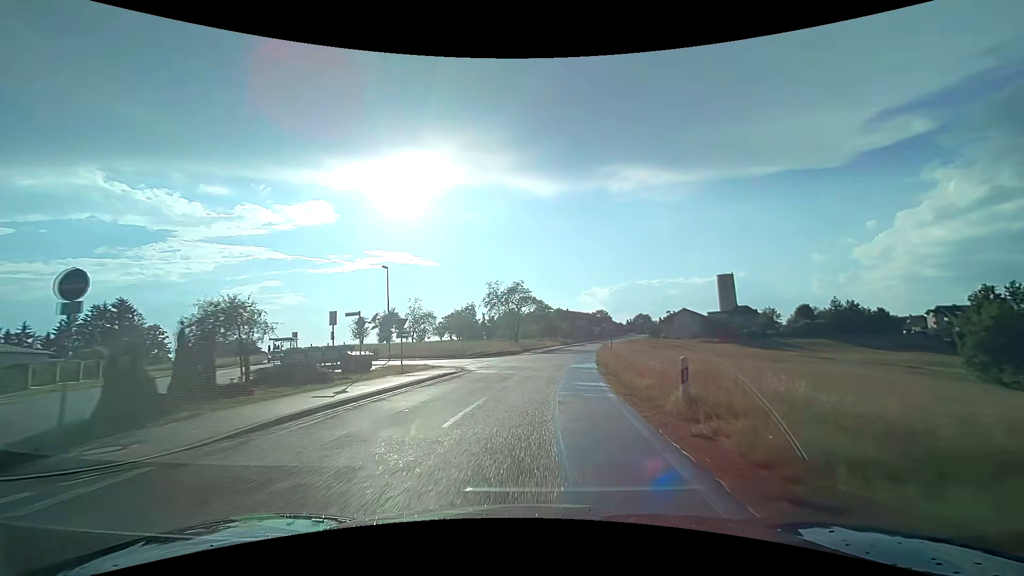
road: tertiary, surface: asphalt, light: Day
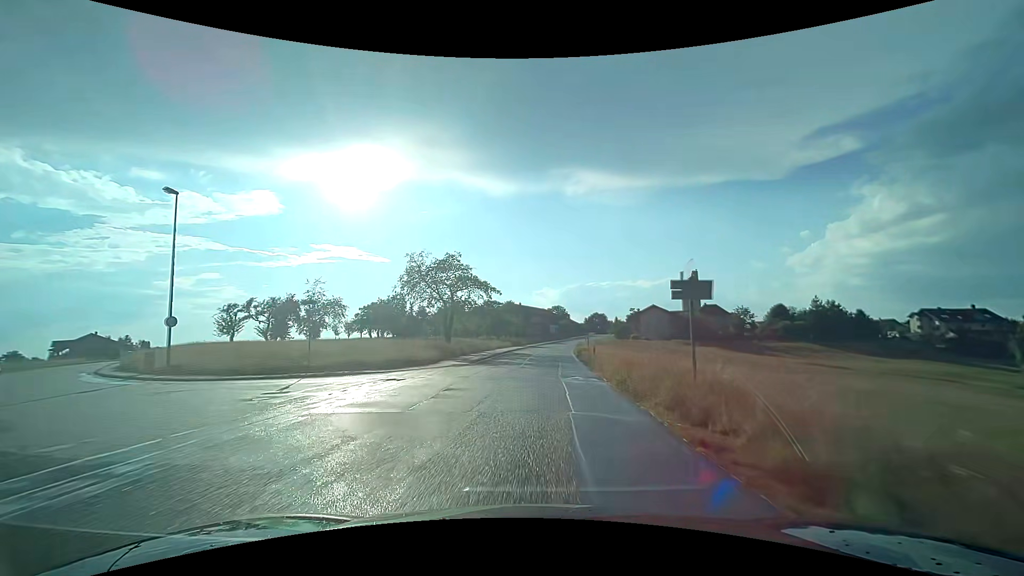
(+1.4, +26.1) m; +6°
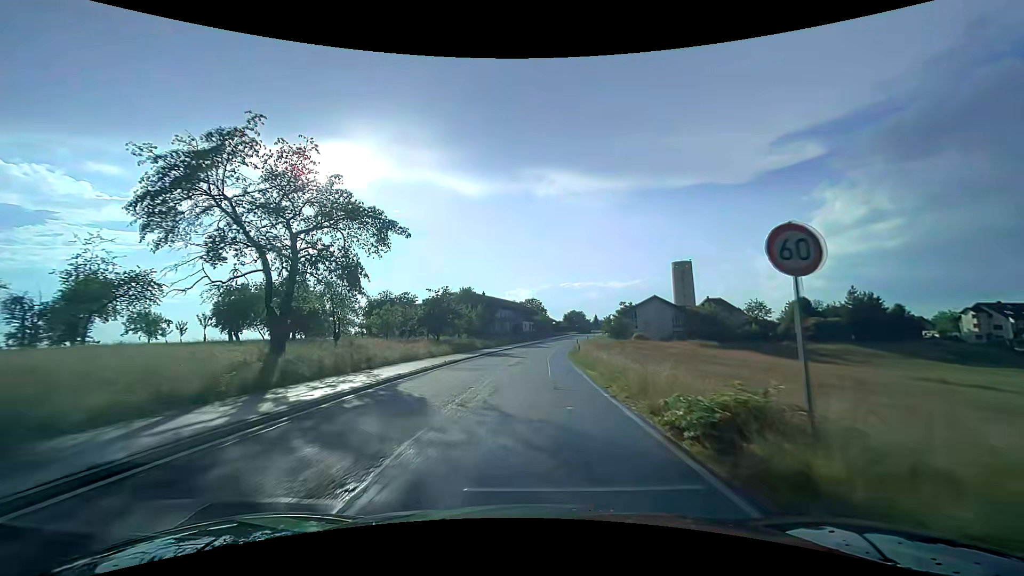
(+1.3, +33.9) m; +4°
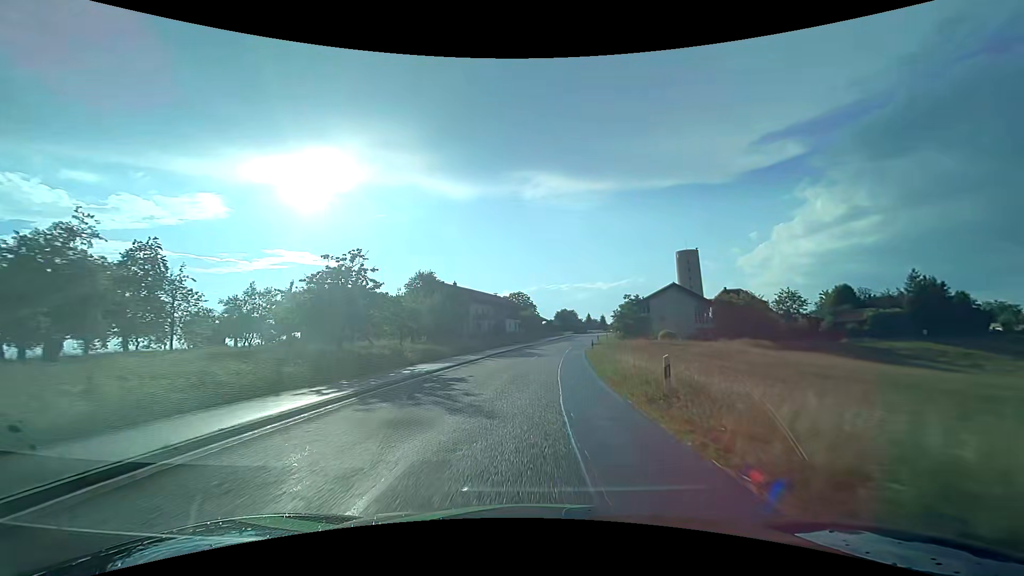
(+0.2, +25.0) m; +1°
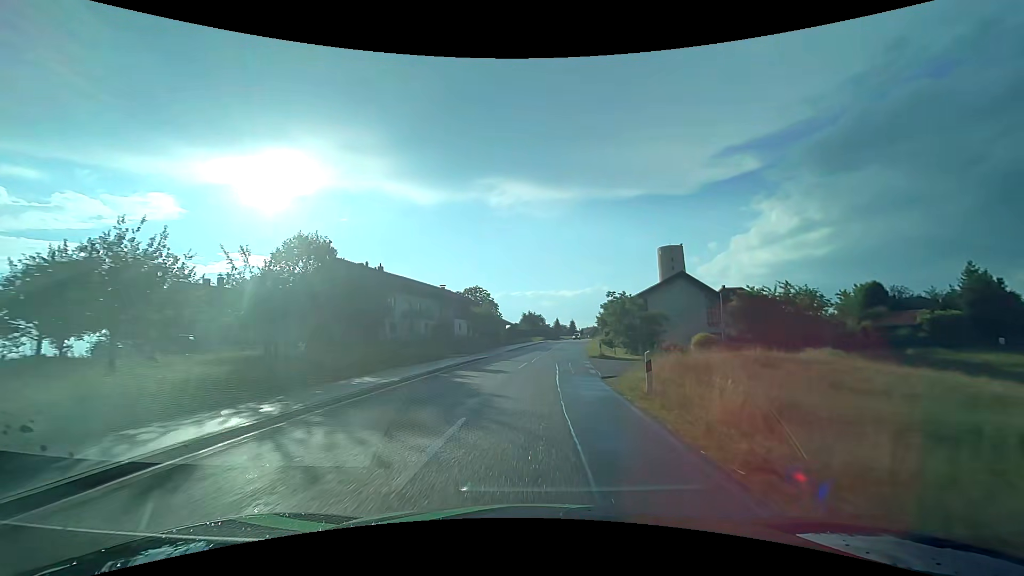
(+0.8, +24.7) m; +4°
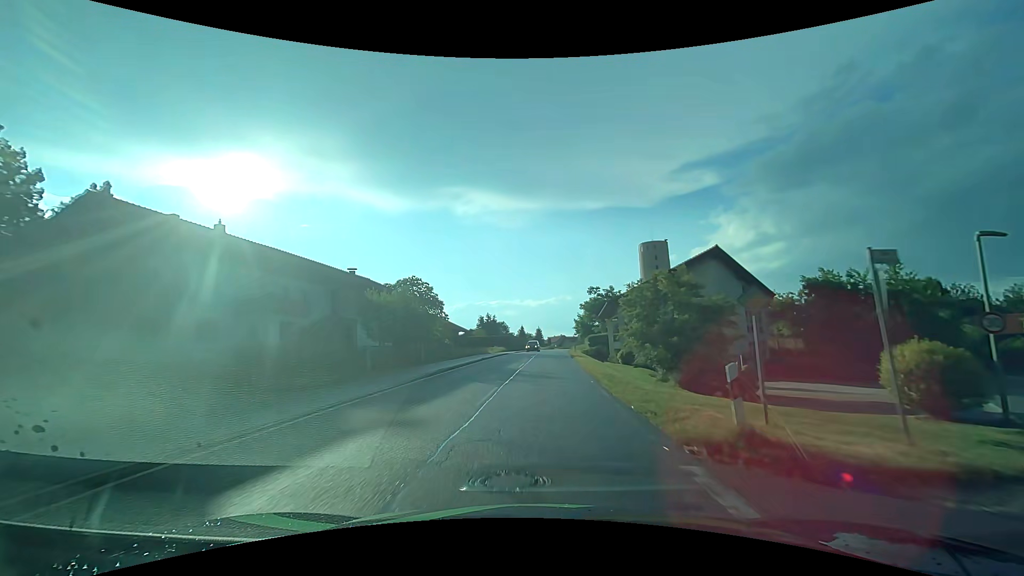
(+0.9, +24.5) m; +4°
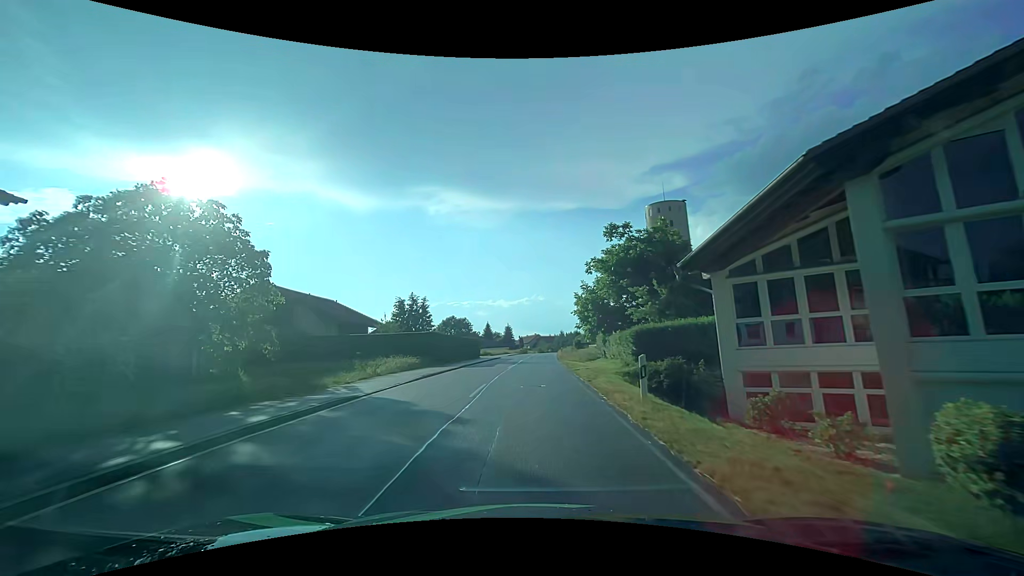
(+1.4, +40.6) m; +3°
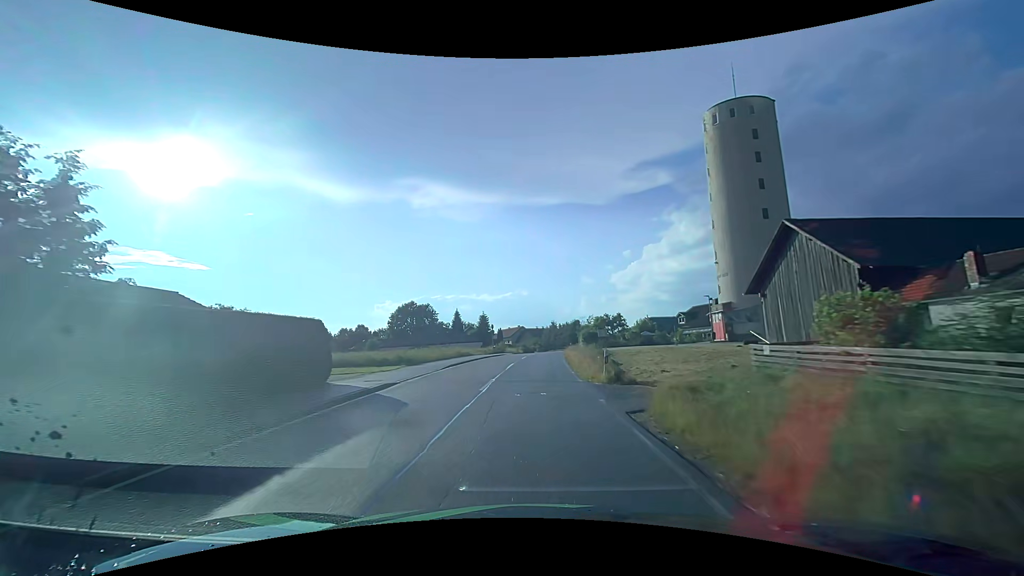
(+0.2, +40.4) m; +2°
(0, +10) (0, +20) (0, +30) (+1, +40) (+1, +50) (+2, +60) (+3, +70) (+4, +80) (+4, +90) (+4, +100) m
